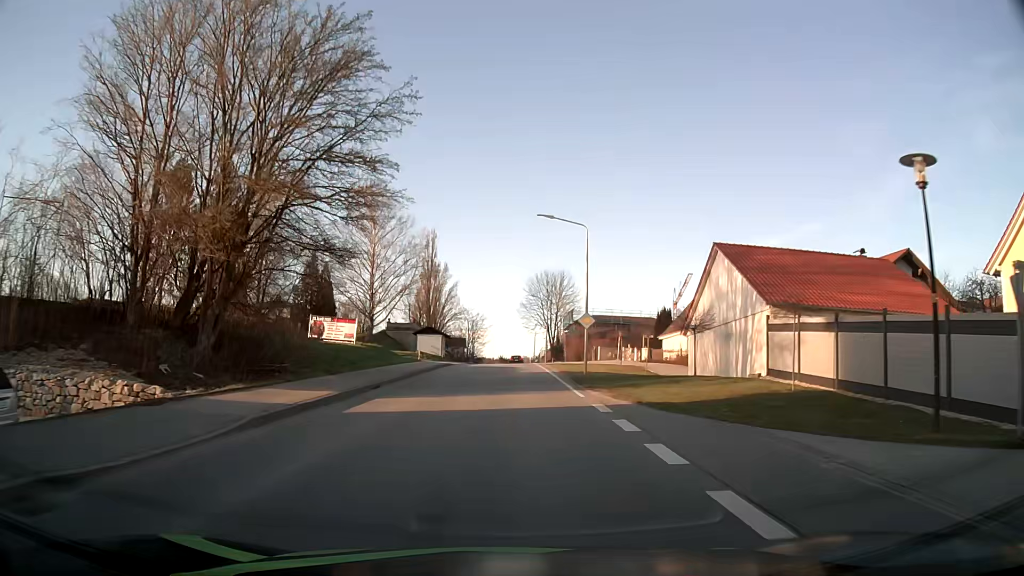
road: tertiary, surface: asphalt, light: Day
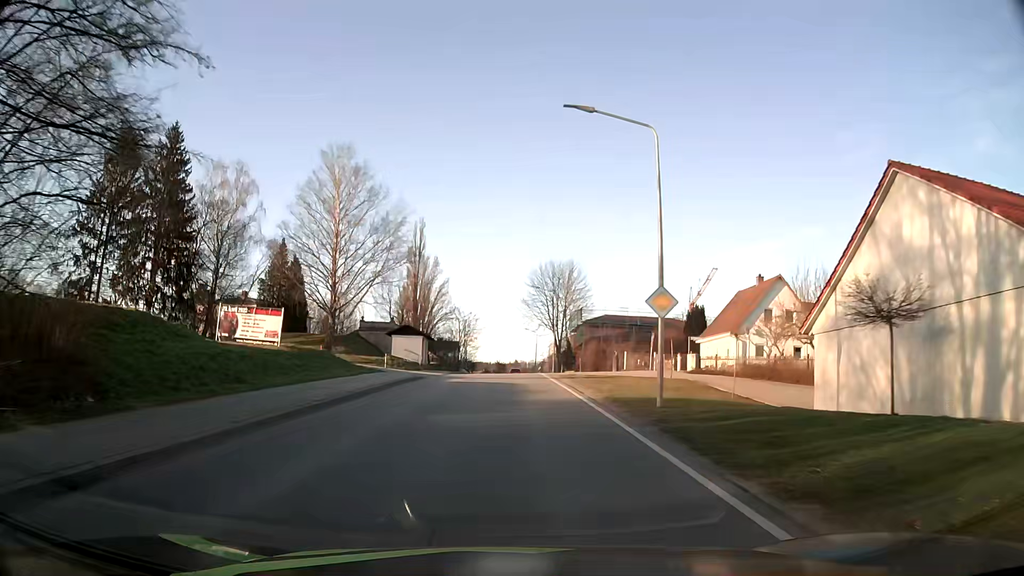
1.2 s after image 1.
(0.0, +15.6) m; 0°
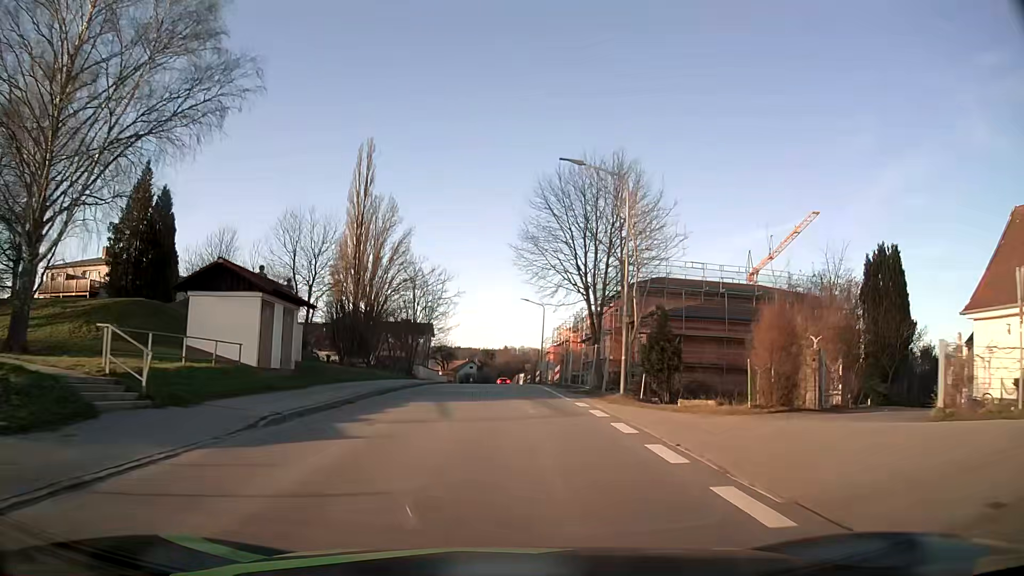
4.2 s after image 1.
(+0.3, +38.8) m; +1°
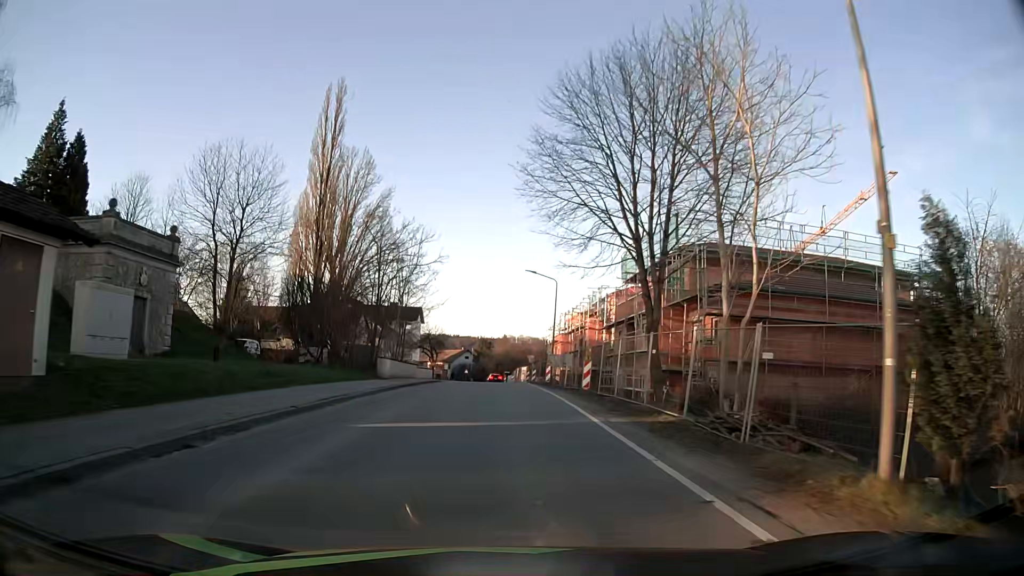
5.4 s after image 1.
(0.0, +15.4) m; 0°
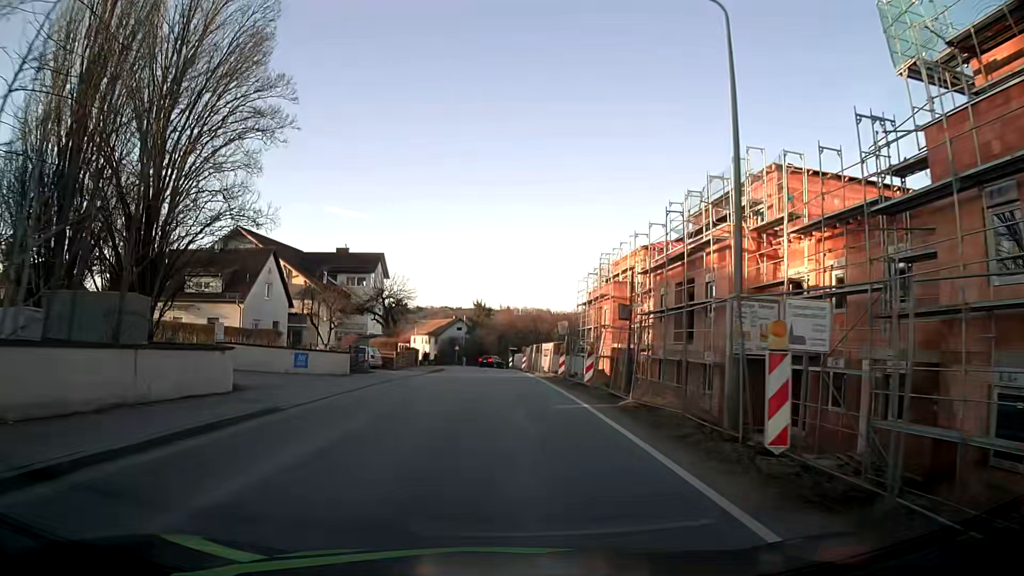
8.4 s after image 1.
(-0.2, +36.6) m; 0°
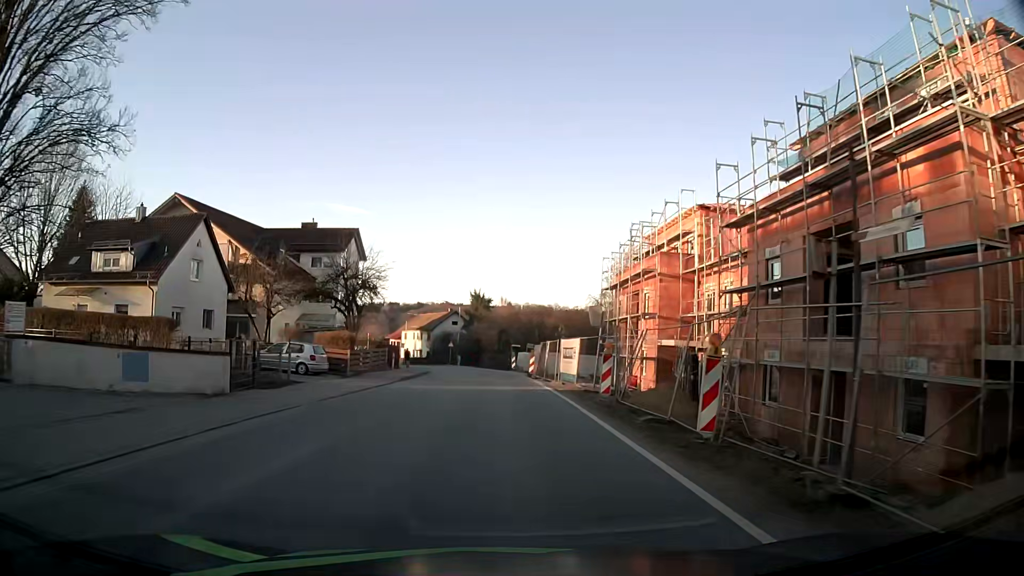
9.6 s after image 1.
(-0.1, +13.3) m; 0°
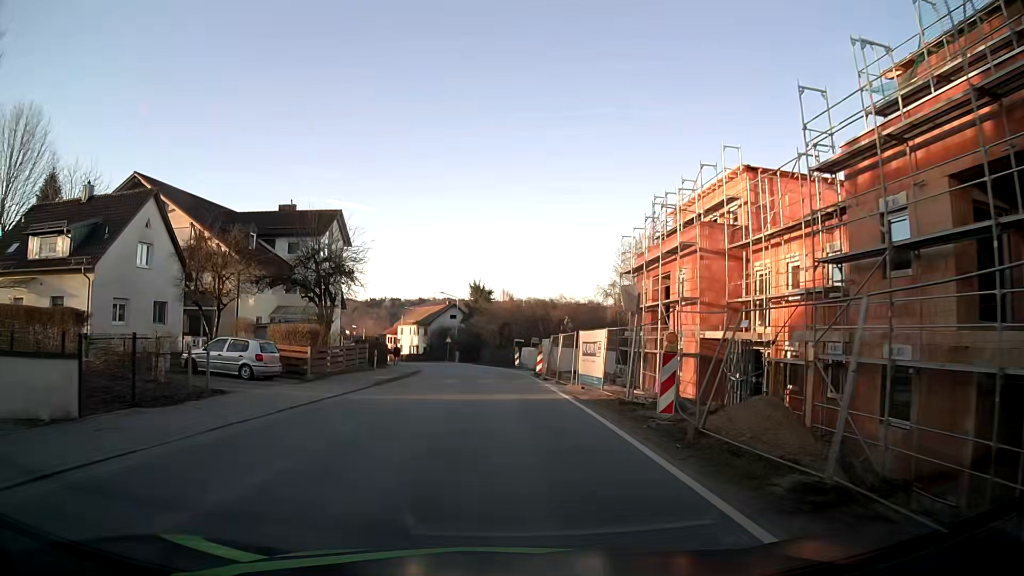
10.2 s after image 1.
(0.0, +6.6) m; 0°
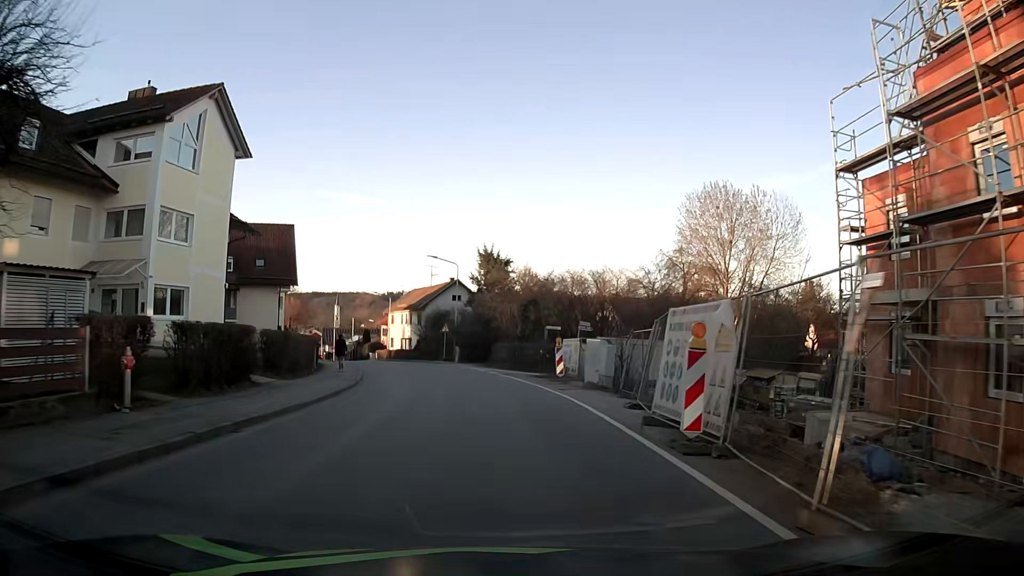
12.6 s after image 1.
(-0.3, +26.0) m; -2°
(0, +10) (0, +20) (-2, +30) (-3, +40) (-6, +49) (-9, +59) (-12, +68) (-16, +78) (-19, +87) (-22, +97) m
